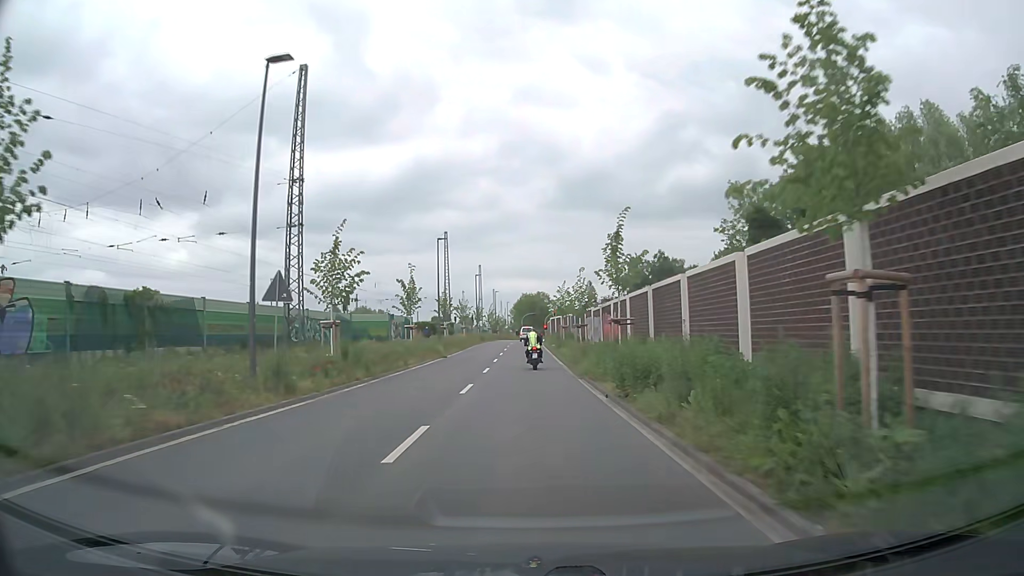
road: secondary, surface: asphalt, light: Day
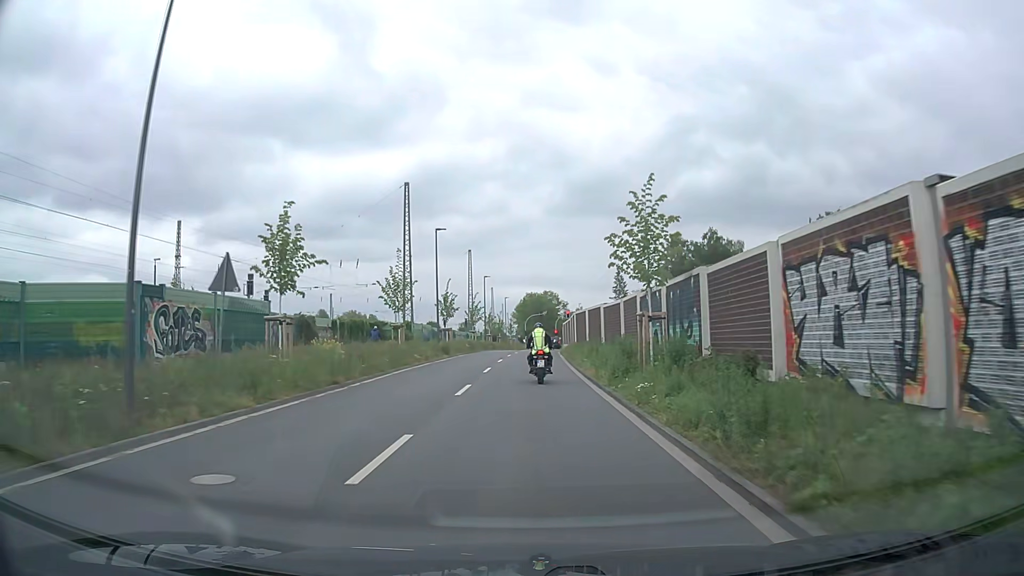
(-0.2, +36.9) m; -1°
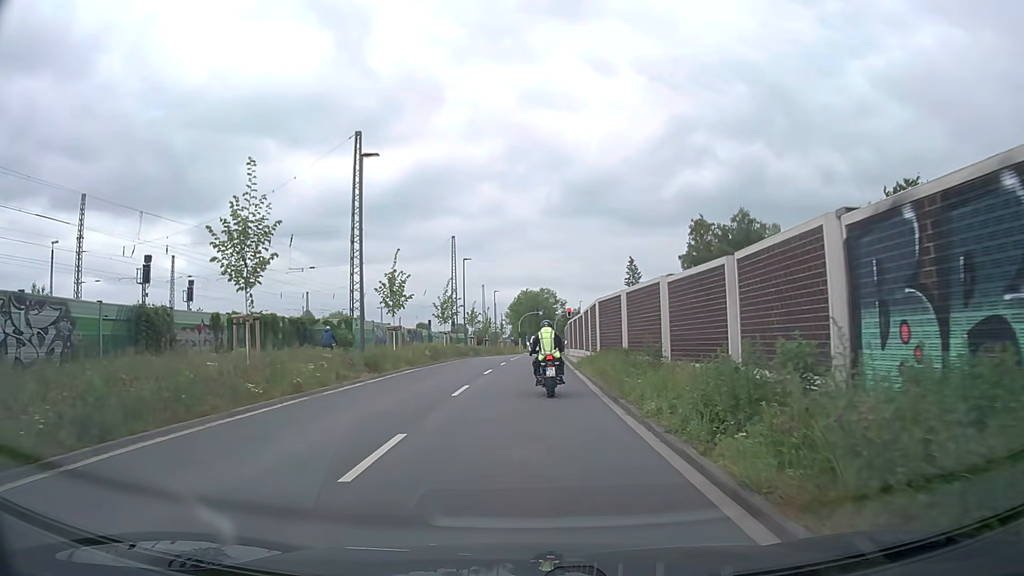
(+0.1, +17.6) m; +1°
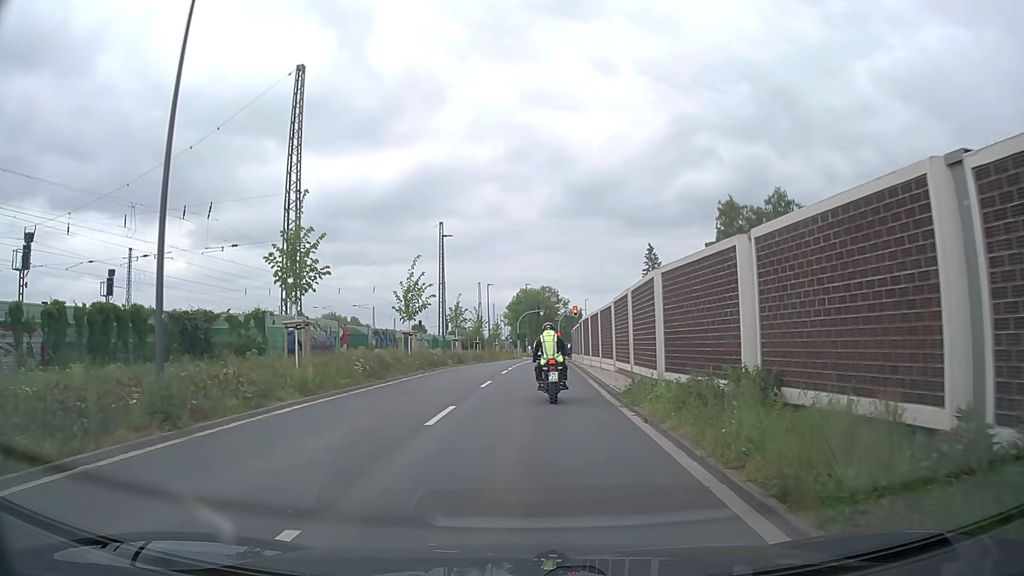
(0.0, +13.3) m; 0°
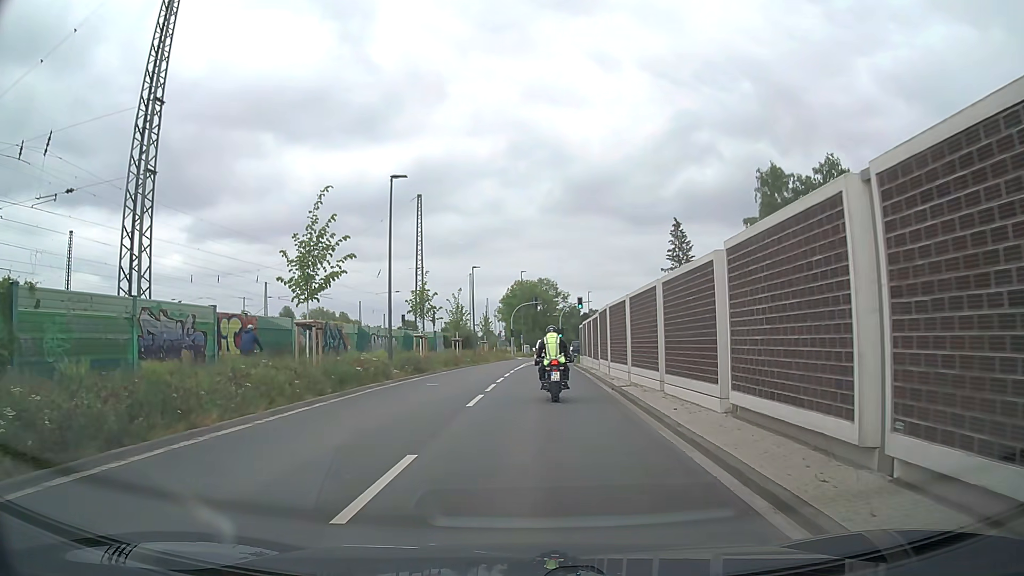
(0.0, +14.5) m; 0°
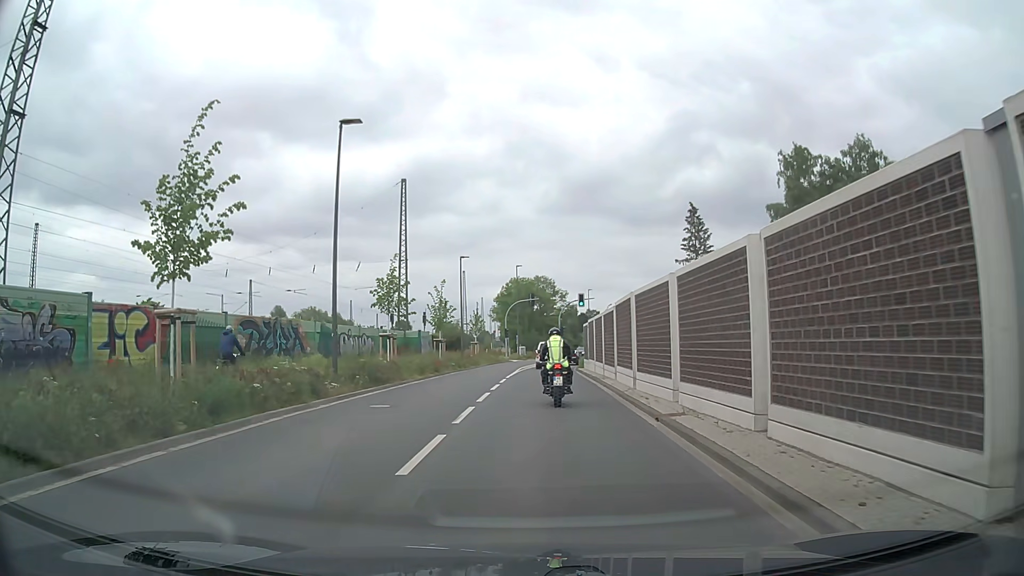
(0.0, +7.1) m; +1°
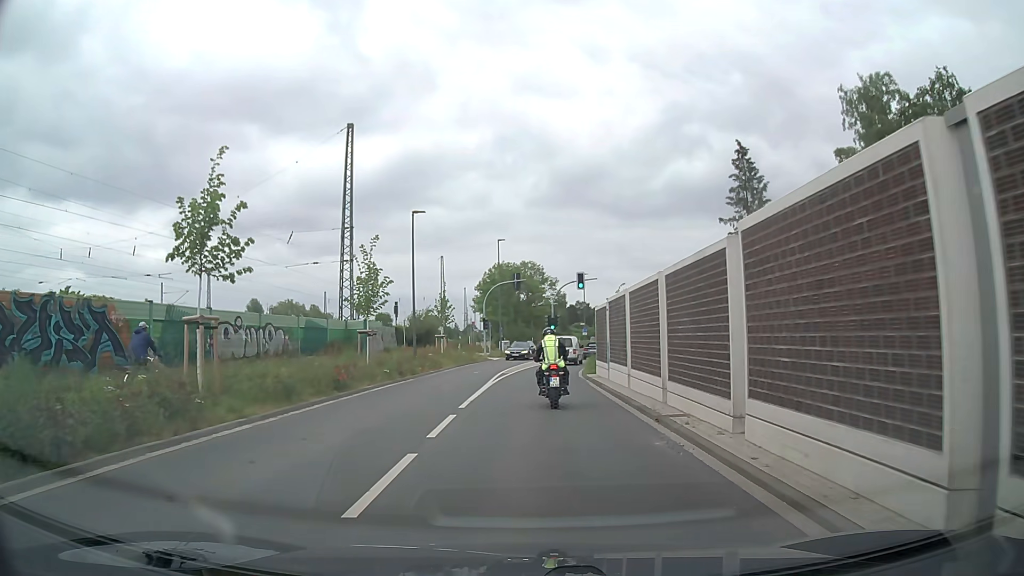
(+0.1, +15.2) m; +1°
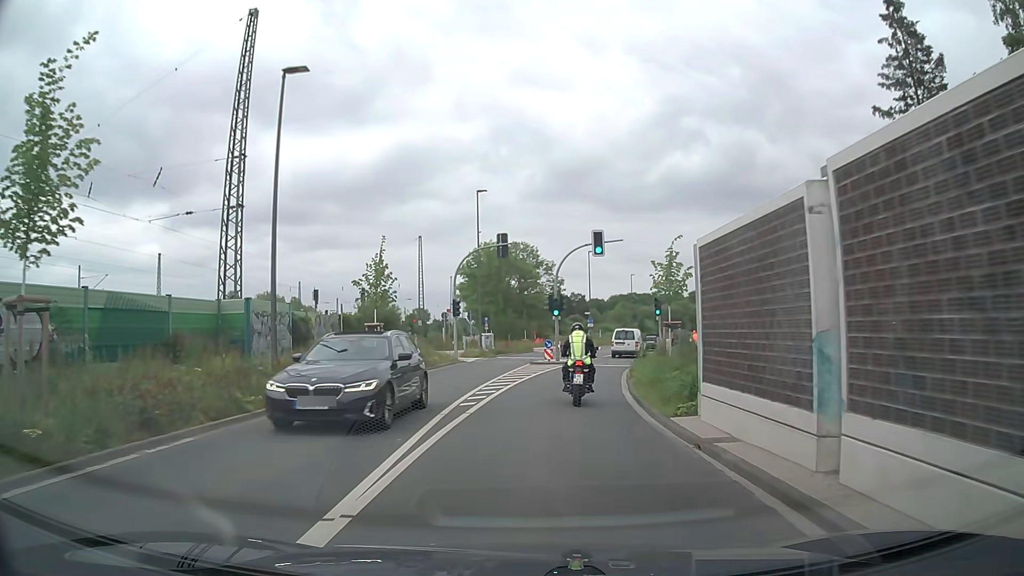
(-0.1, +18.0) m; 0°
(0, +10) (+1, +20) (+3, +30) (+5, +40) (+8, +49) (+11, +59) (+14, +68) (+17, +78) (+20, +87) (+23, +97) m
